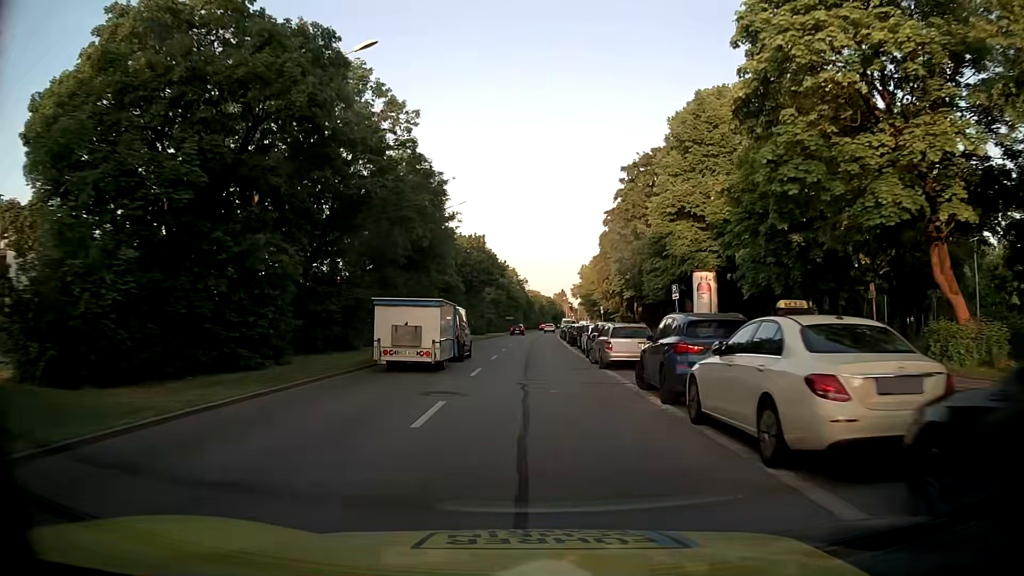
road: secondary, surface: asphalt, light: Day
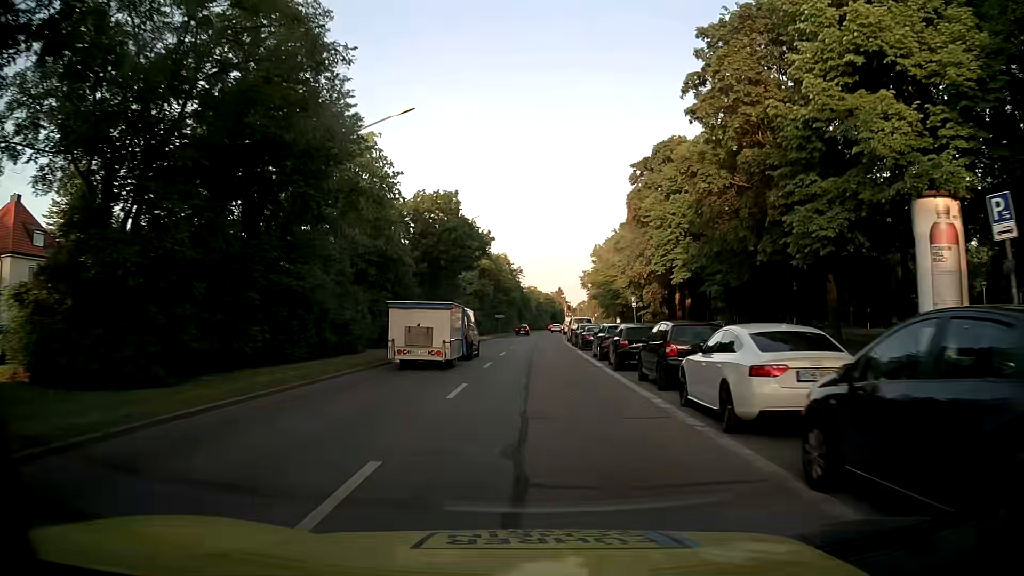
(+0.1, +23.3) m; +1°
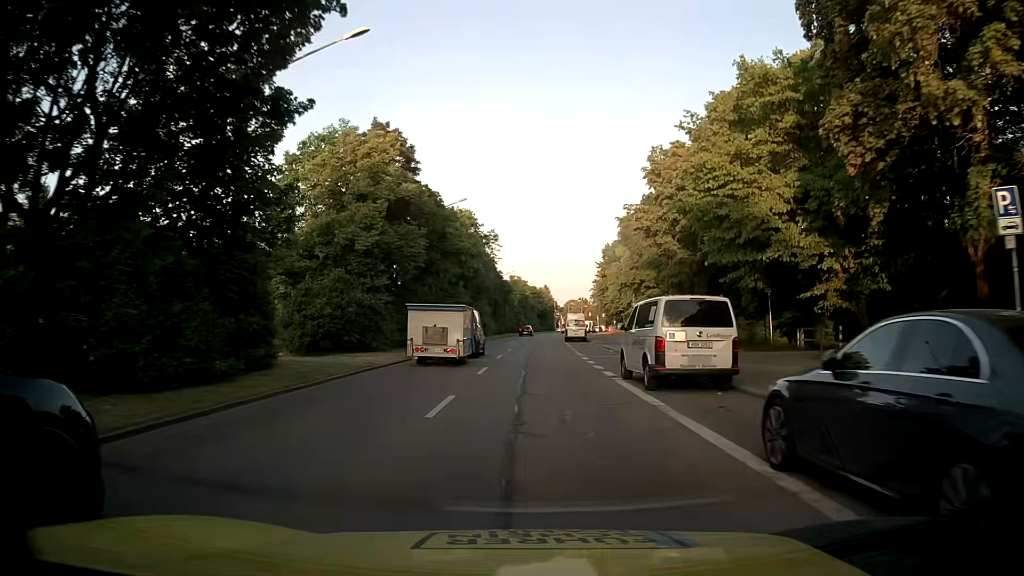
(+0.4, +38.7) m; +2°
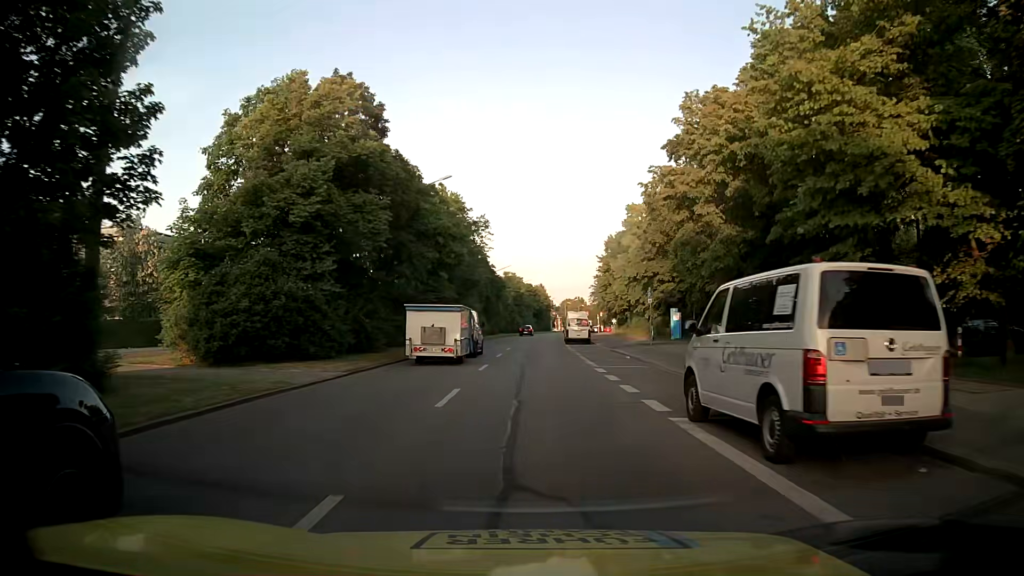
(0.0, +7.7) m; -1°
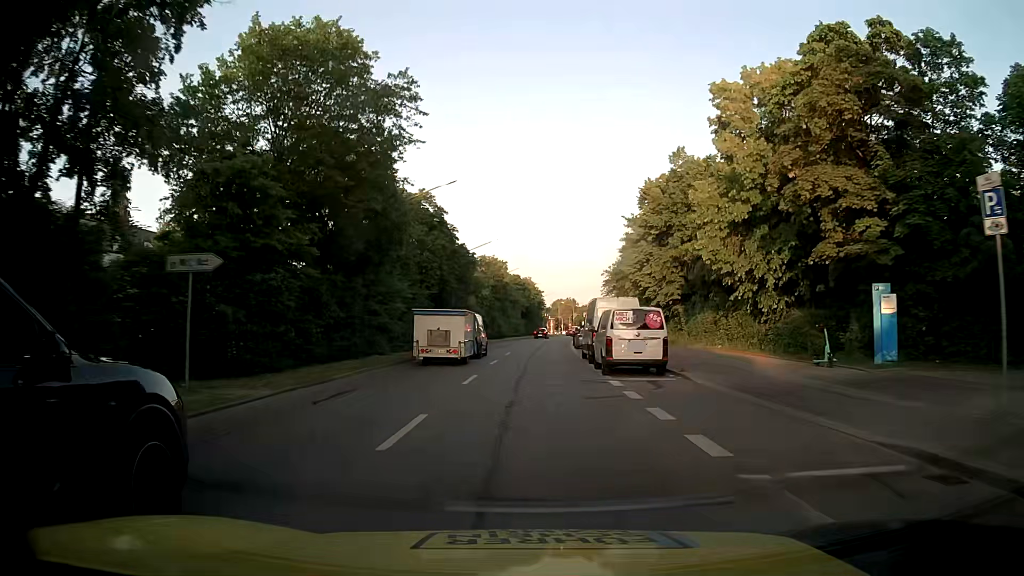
(+0.5, +30.8) m; +1°
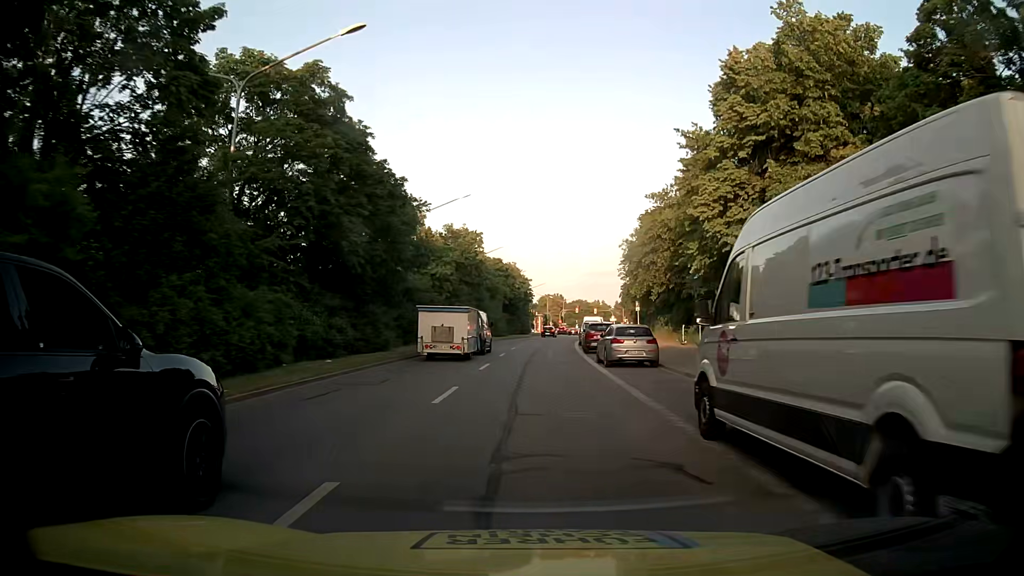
(+0.3, +22.9) m; +1°
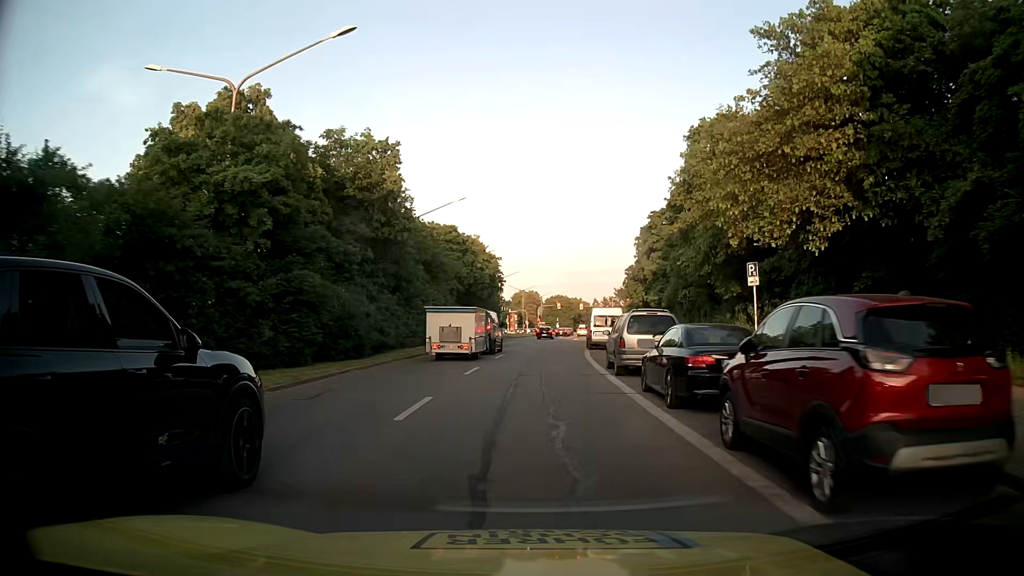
(+0.7, +29.0) m; +2°
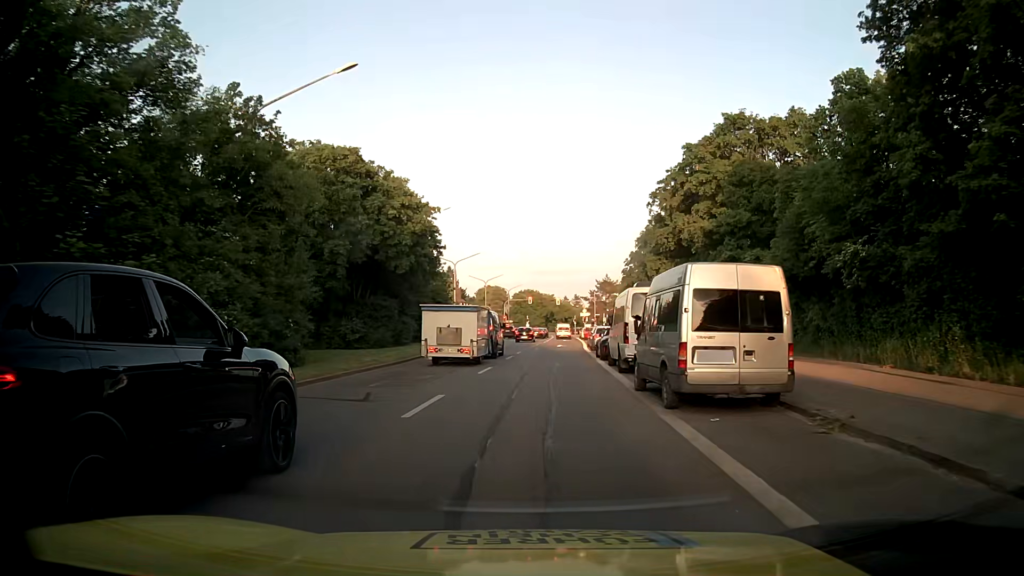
(+0.7, +26.6) m; +3°
(0, +10) (0, +20) (+1, +30) (+1, +40) (+2, +50) (+3, +60) (+3, +70) (+4, +80) (+4, +90) (+5, +100) m
